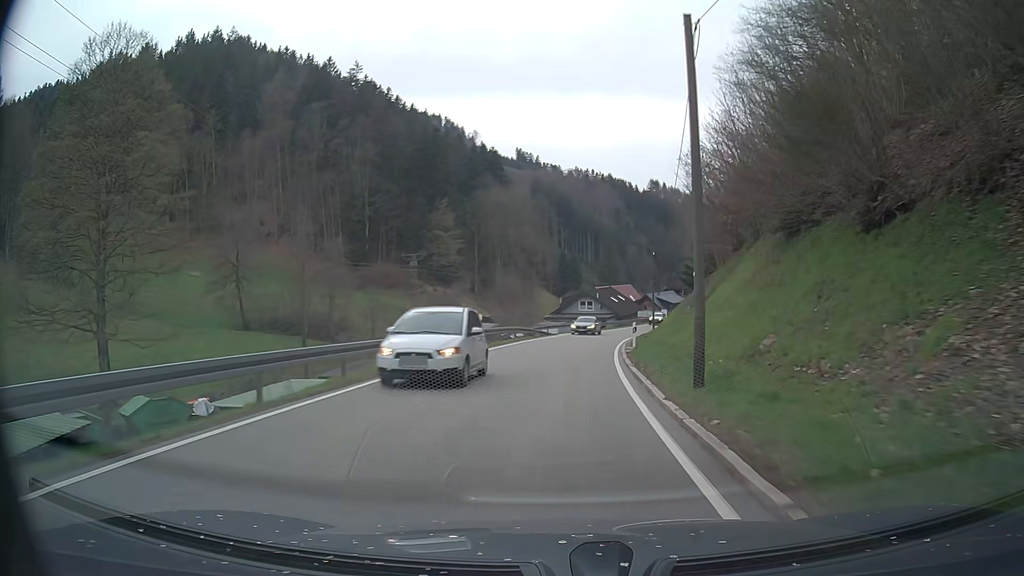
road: tertiary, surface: asphalt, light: Day
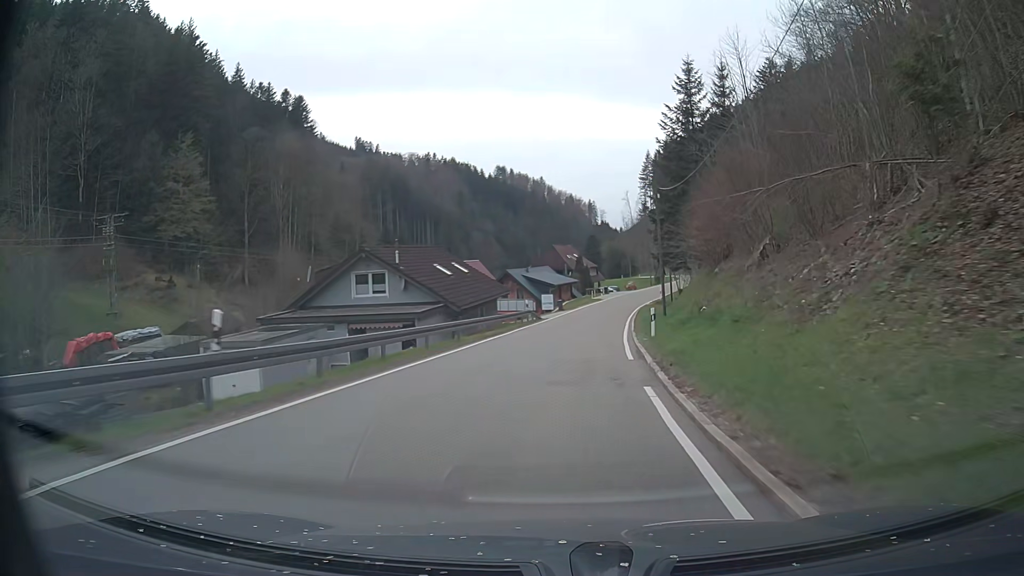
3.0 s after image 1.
(+5.6, +55.1) m; +13°
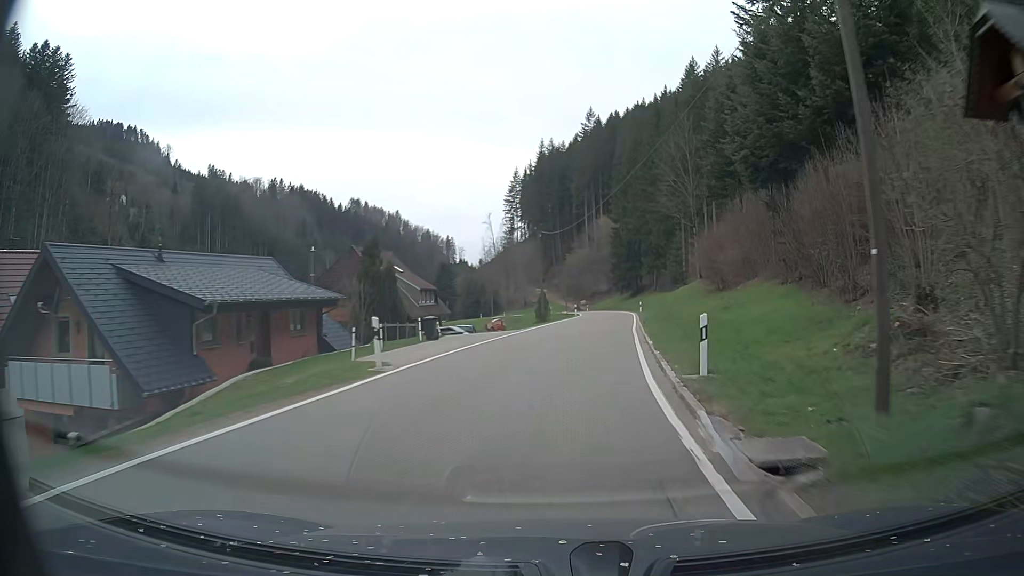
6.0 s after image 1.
(+5.6, +56.3) m; +12°
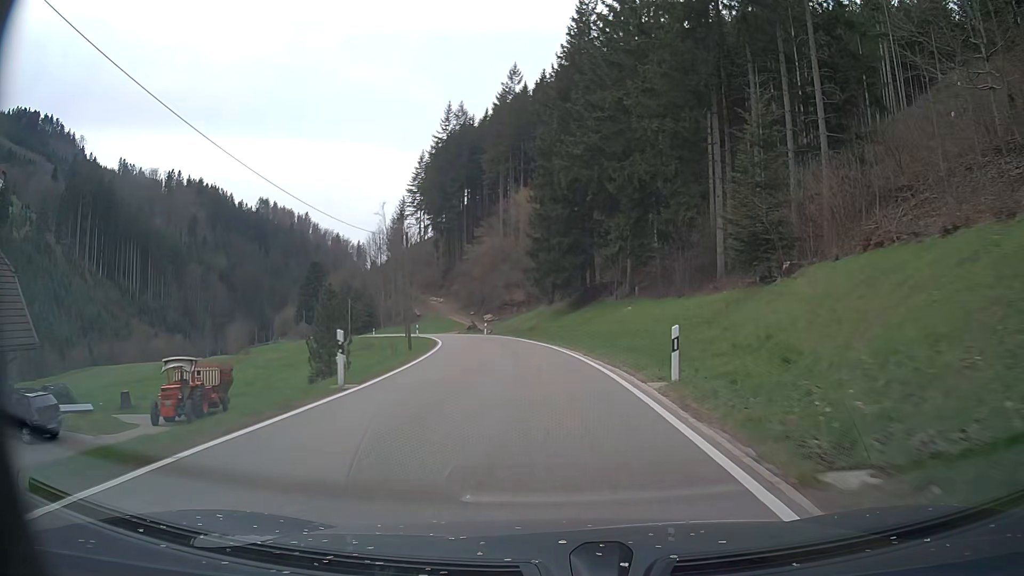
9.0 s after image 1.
(+4.7, +53.3) m; +6°
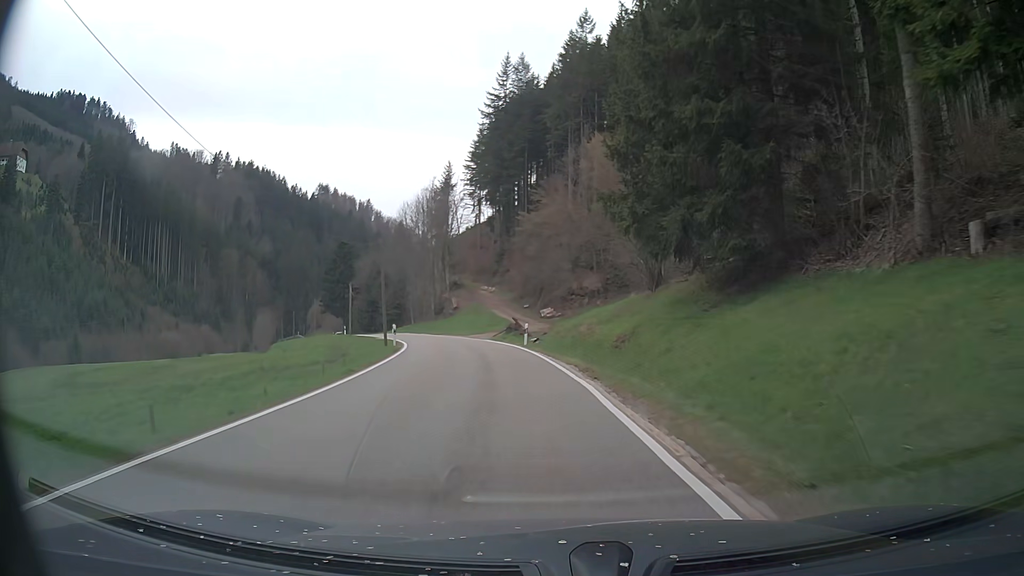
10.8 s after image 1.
(-1.1, +29.8) m; -6°
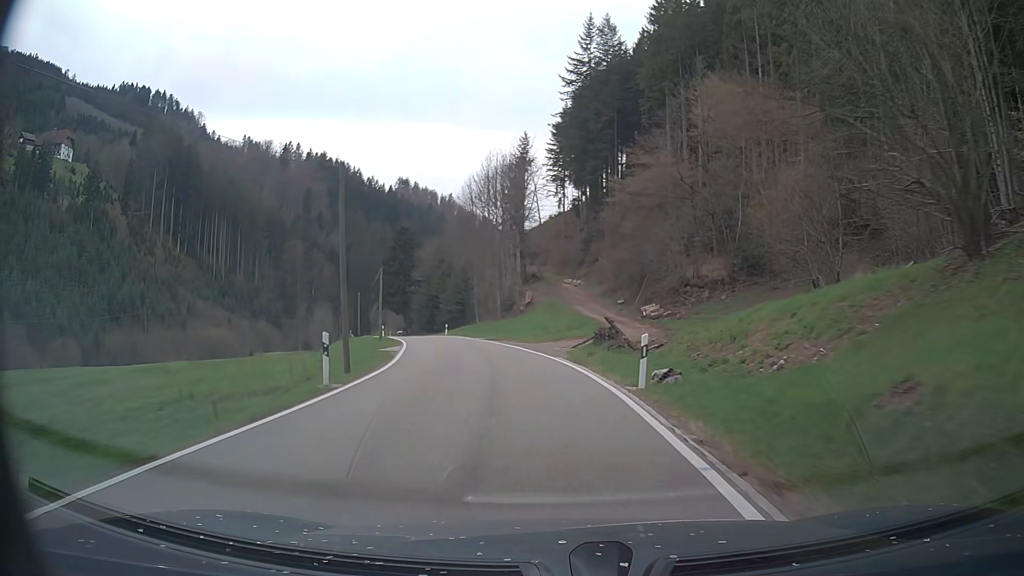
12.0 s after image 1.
(-1.1, +19.0) m; -7°
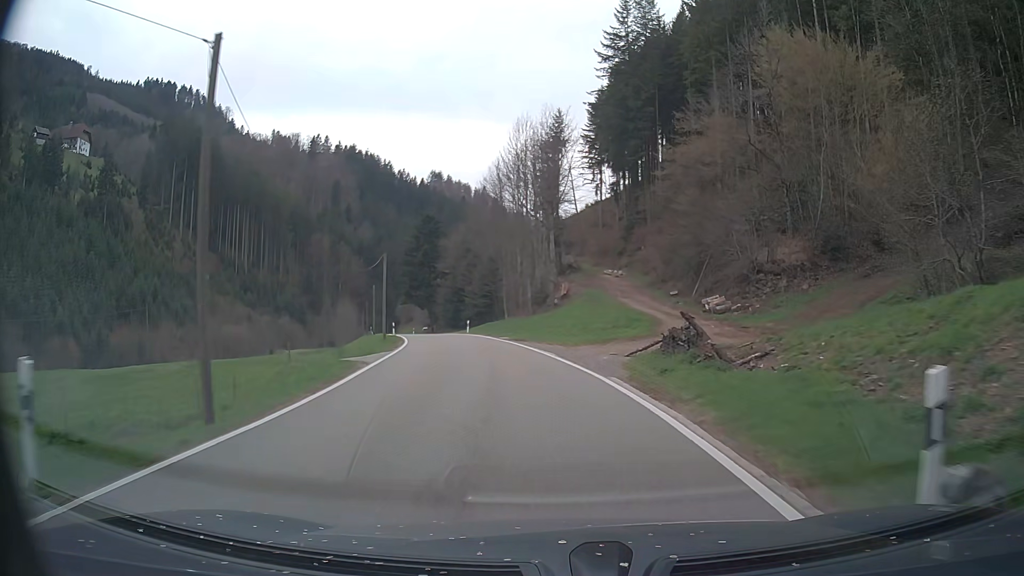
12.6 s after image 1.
(-0.2, +9.3) m; -3°
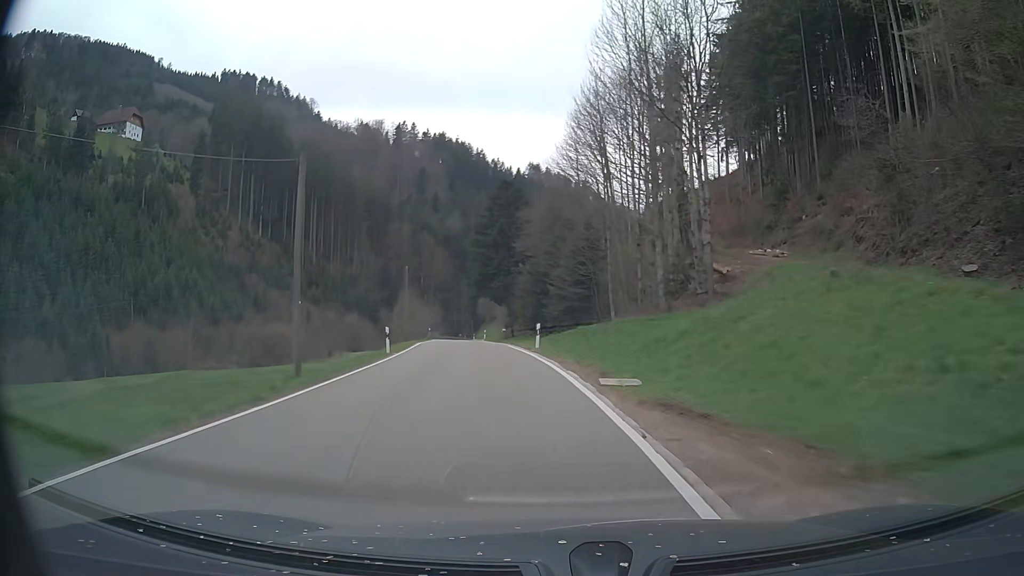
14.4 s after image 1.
(-2.1, +27.3) m; -9°
(0, +10) (-1, +20) (-2, +30) (-4, +40) (-5, +50) (-7, +60) (-8, +69) (-10, +79) (-11, +89) (-12, +99) m
